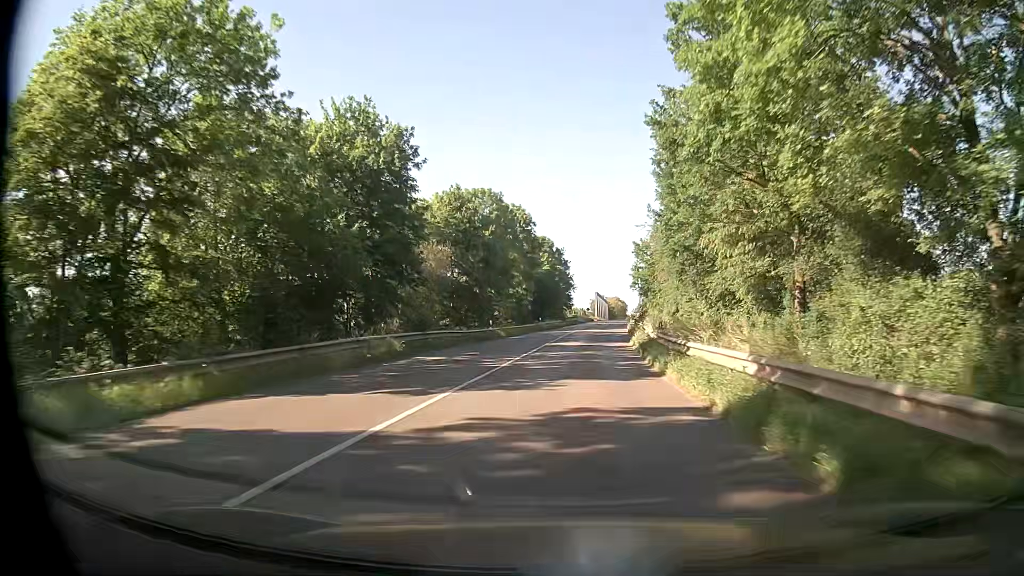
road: secondary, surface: asphalt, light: Day
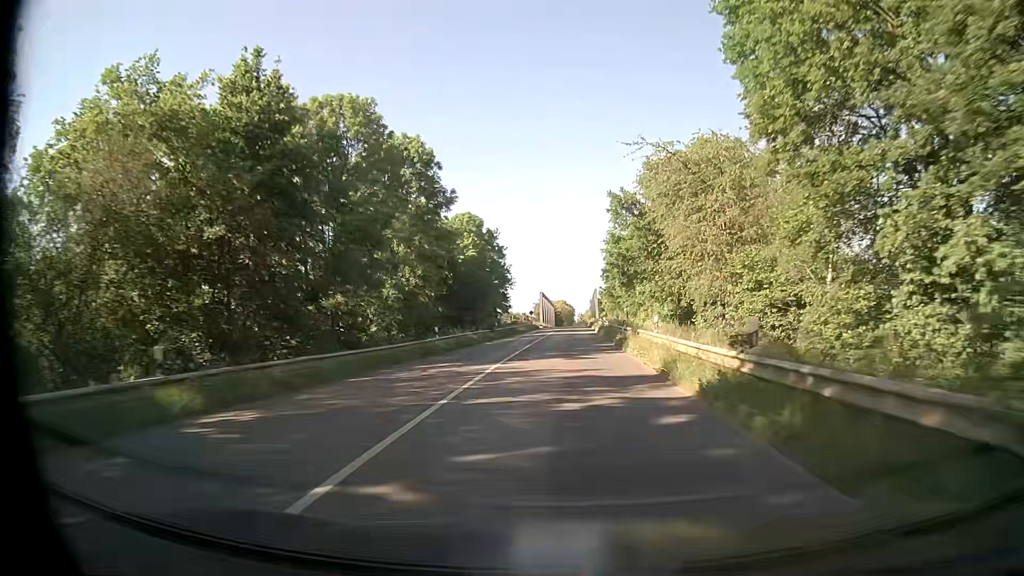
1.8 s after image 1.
(+1.2, +33.6) m; +4°
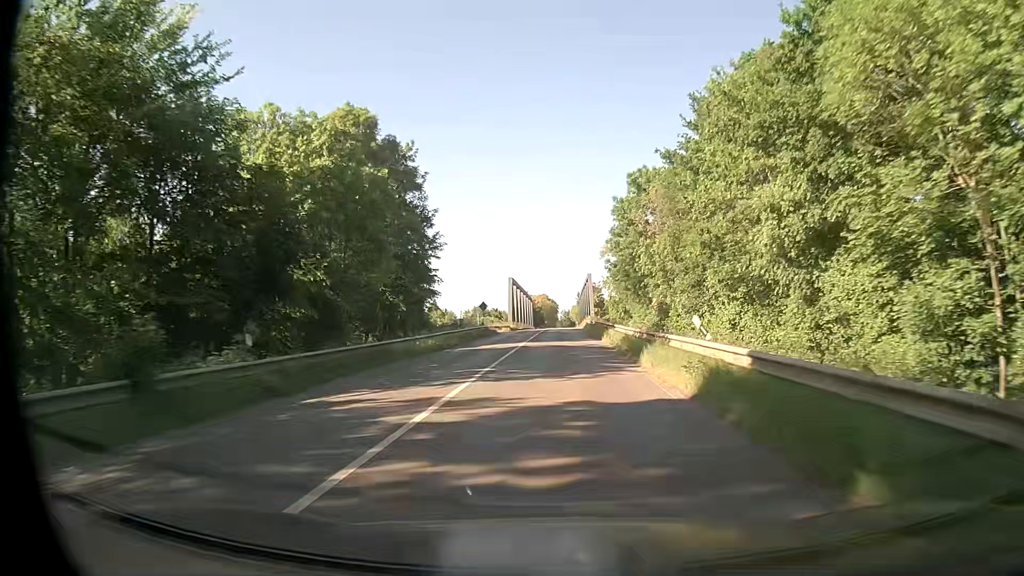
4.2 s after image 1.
(+1.0, +45.0) m; +2°
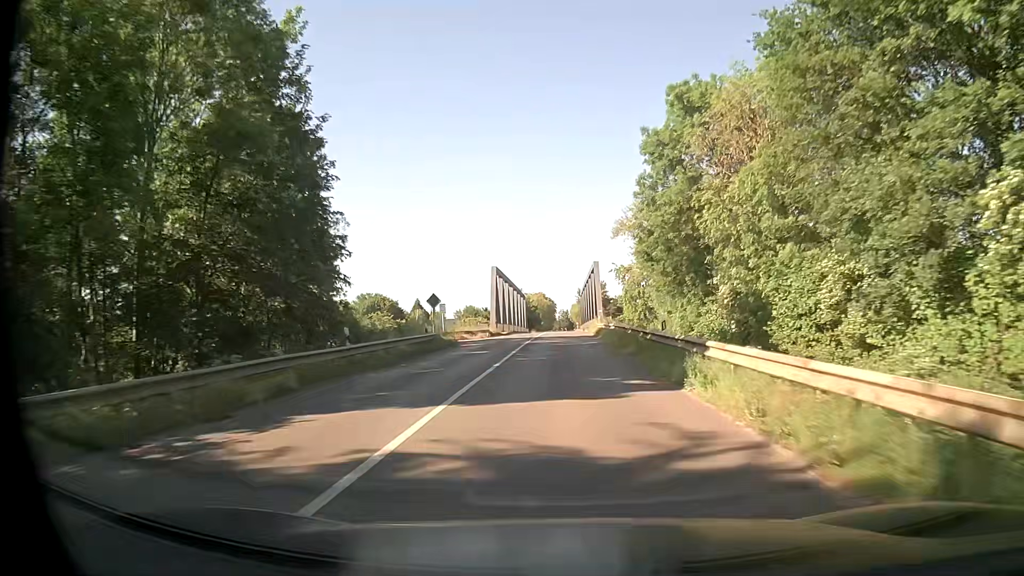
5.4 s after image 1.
(0.0, +22.6) m; 0°
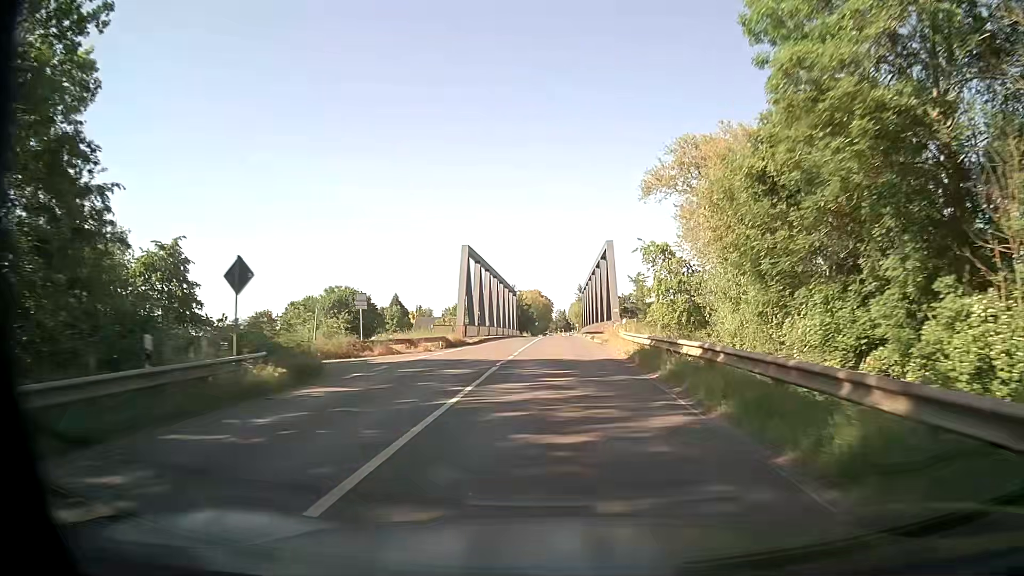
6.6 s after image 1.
(-0.1, +22.6) m; 0°
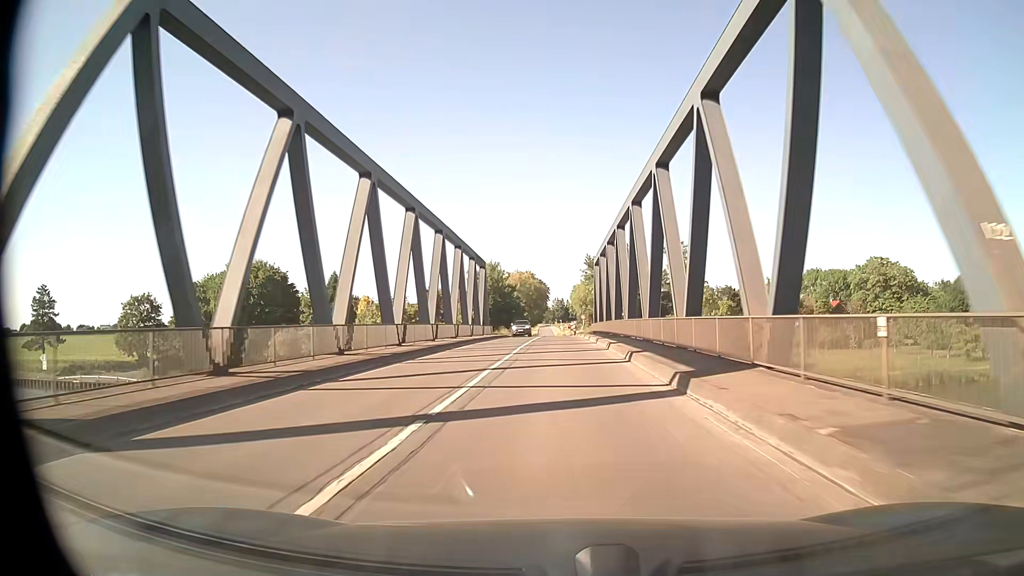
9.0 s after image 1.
(+0.4, +45.4) m; +1°
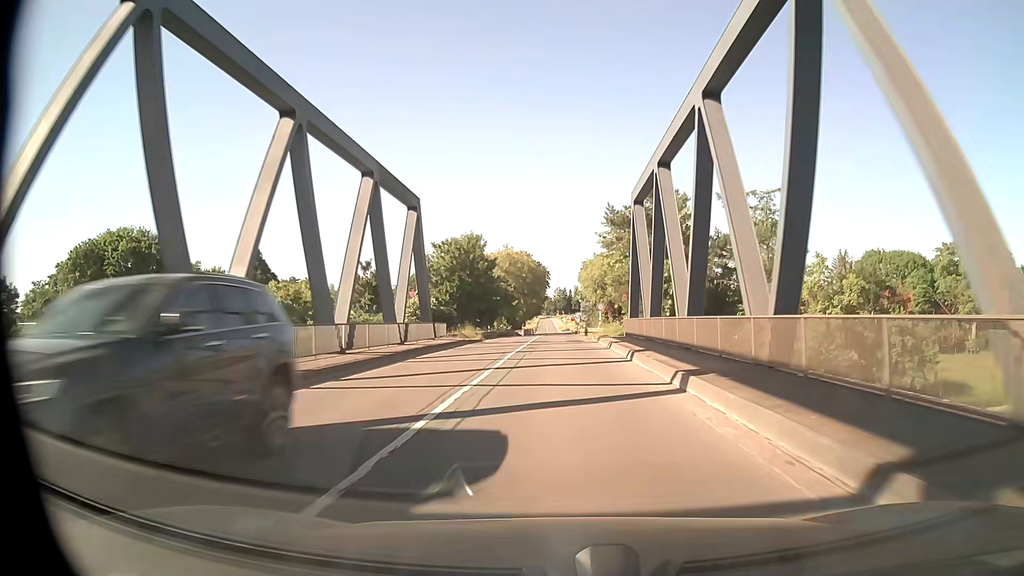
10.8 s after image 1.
(-0.2, +34.2) m; -1°
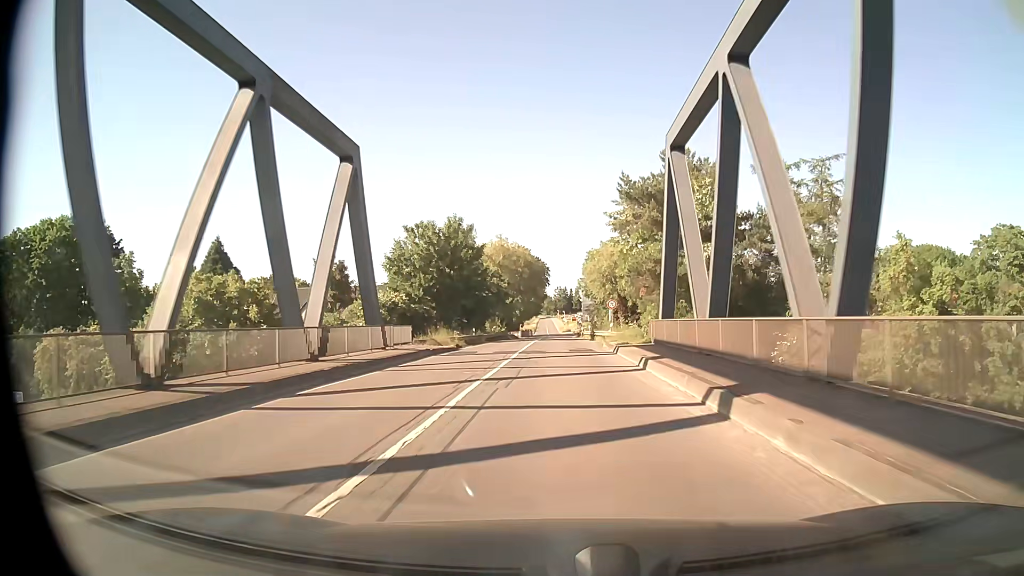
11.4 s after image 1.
(+0.1, +11.5) m; 0°
(0, +10) (0, +20) (0, +30) (0, +40) (0, +50) (0, +60) (+1, +70) (+1, +80) (+1, +90) (+1, +100) m
